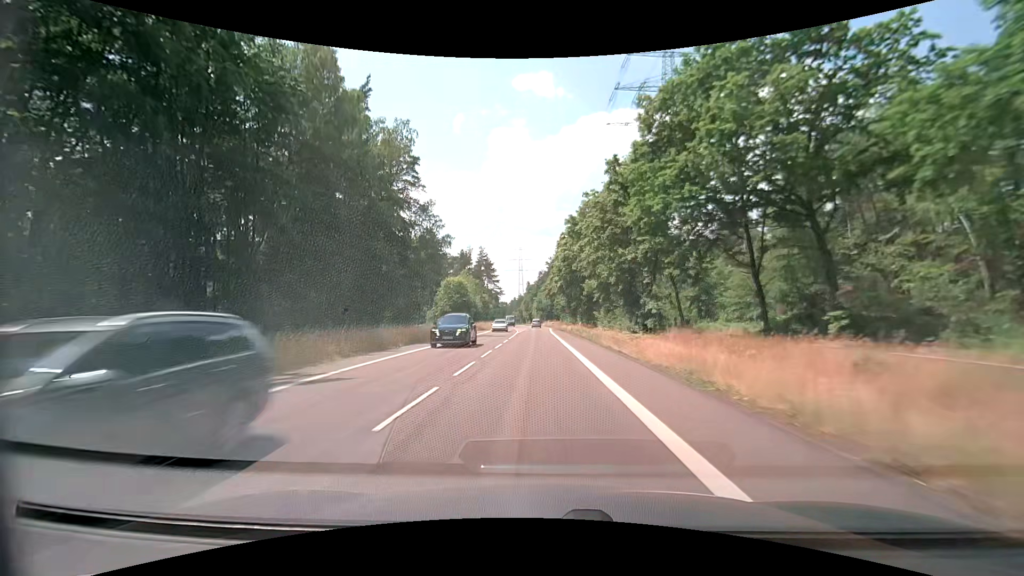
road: secondary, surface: asphalt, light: Day
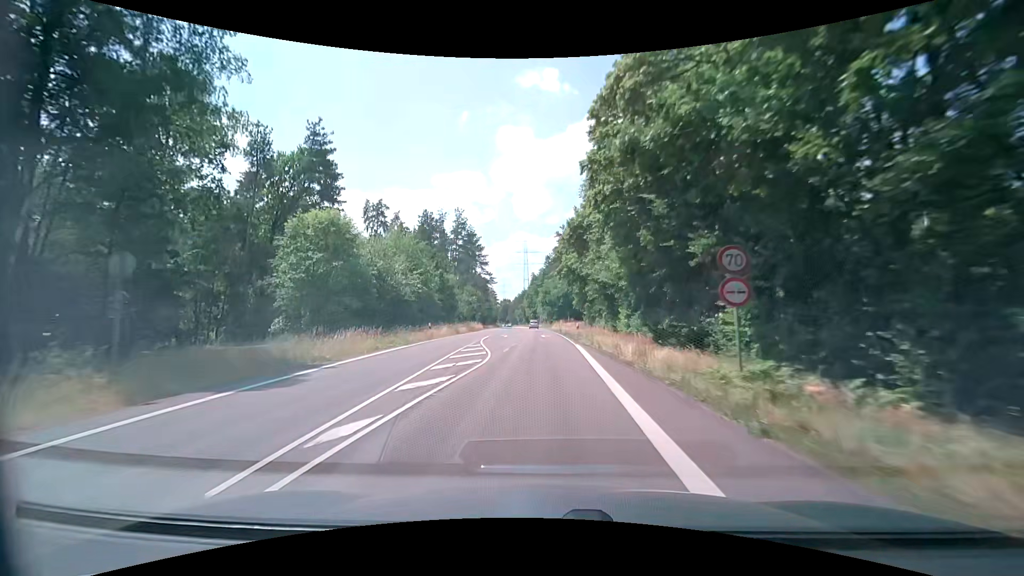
(-0.4, +55.9) m; -1°
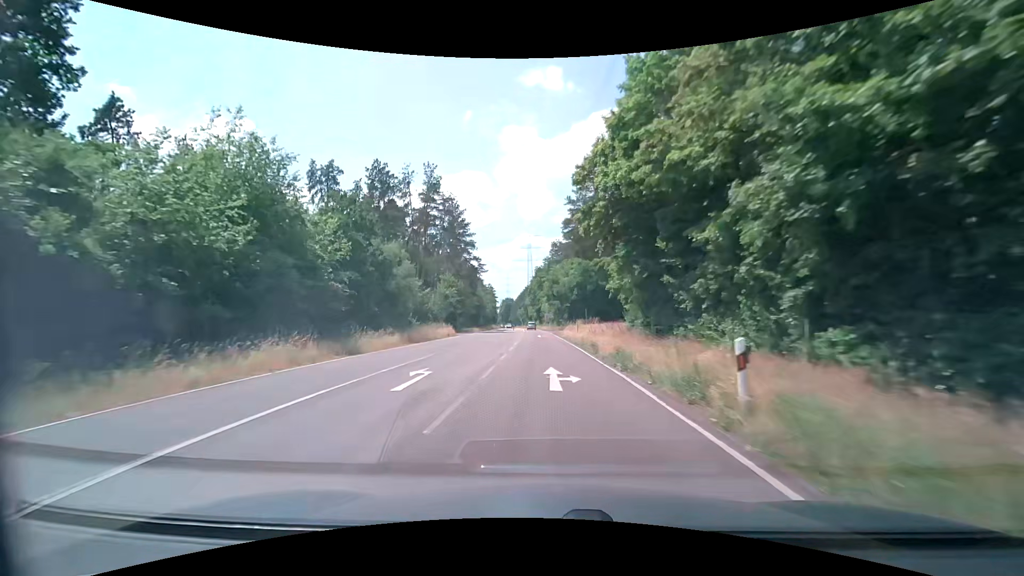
(0.0, +31.9) m; 0°
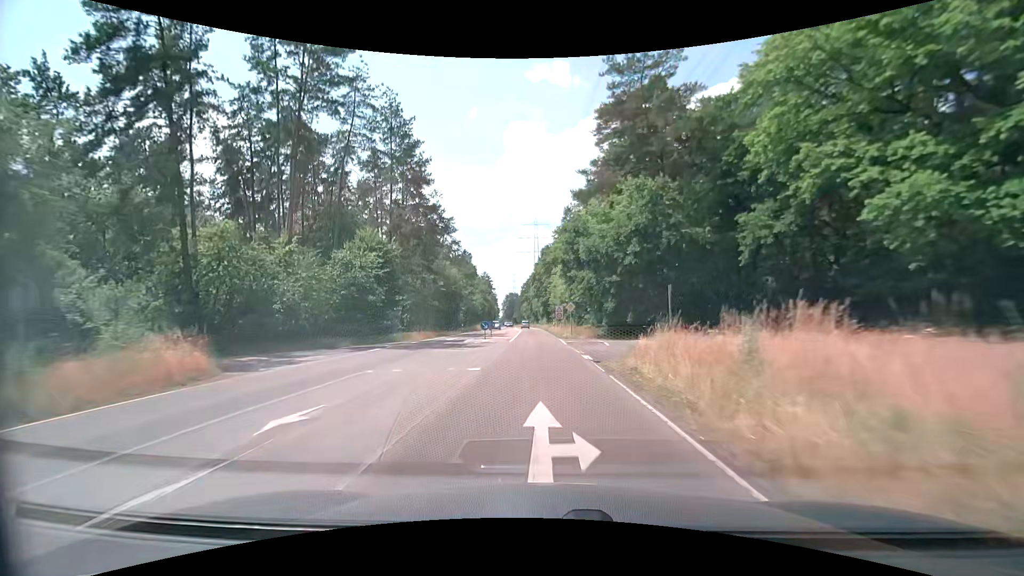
(-0.4, +42.5) m; -1°
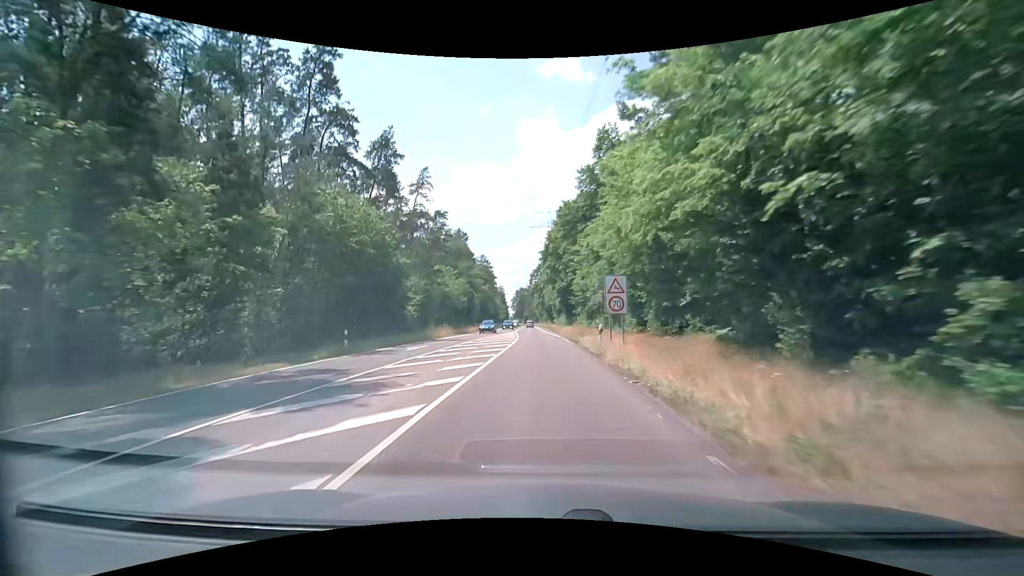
(-0.8, +42.2) m; -2°
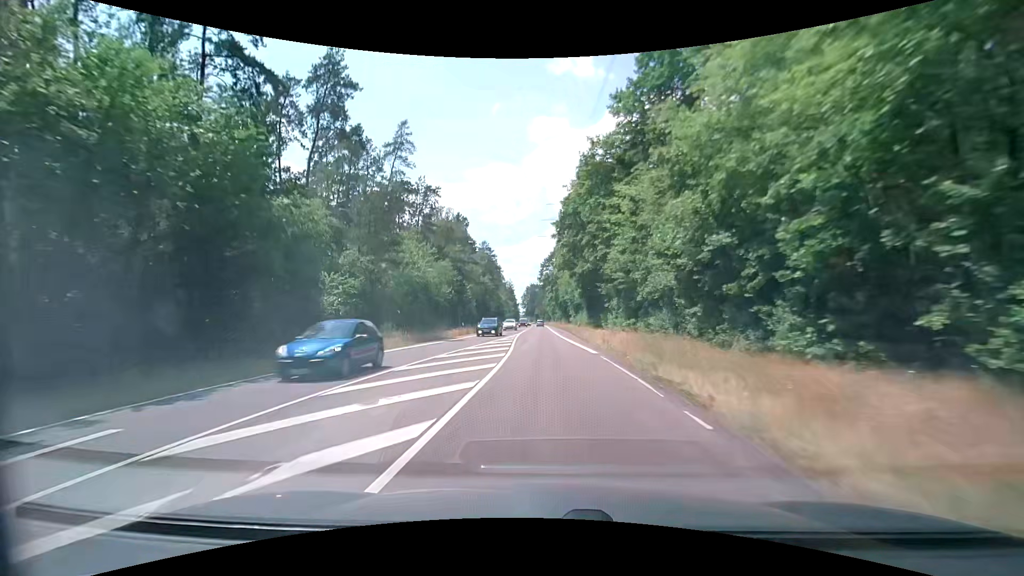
(-0.2, +21.1) m; -1°
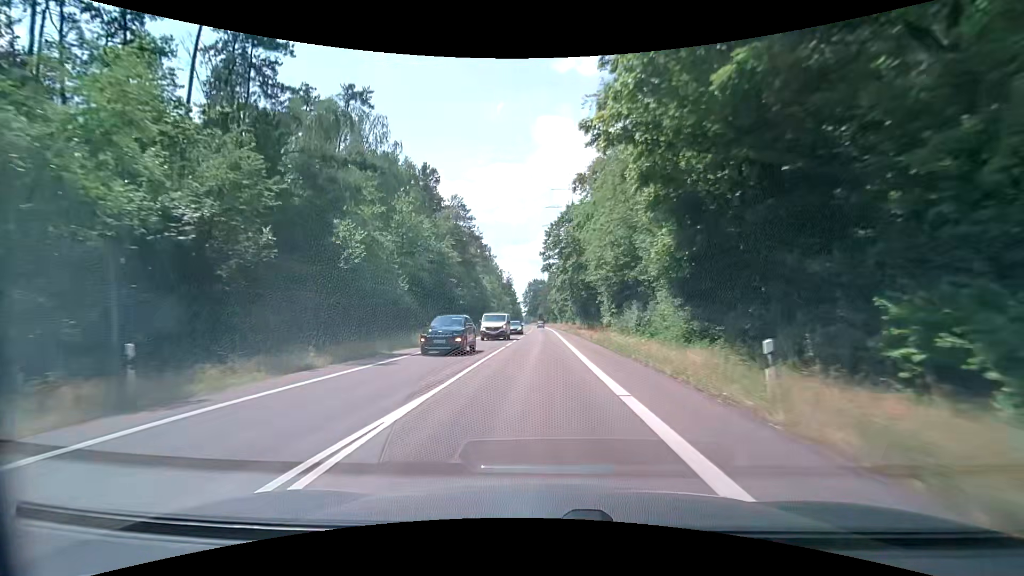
(-0.2, +42.3) m; 0°
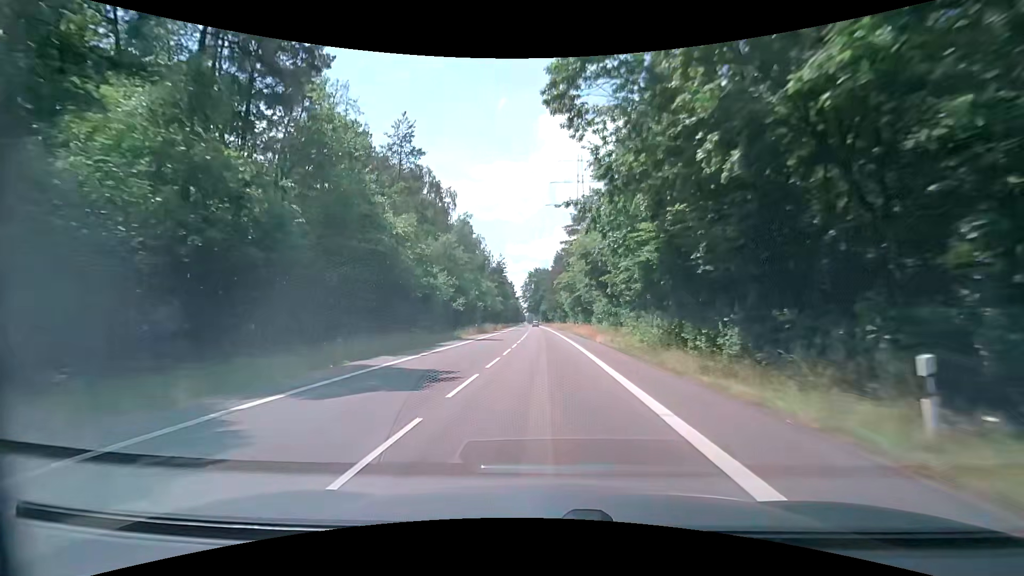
(-0.2, +53.1) m; 0°
(0, +10) (0, +20) (0, +30) (0, +40) (-1, +50) (-1, +60) (-1, +70) (-1, +80) (-2, +90) (-2, +100) m
